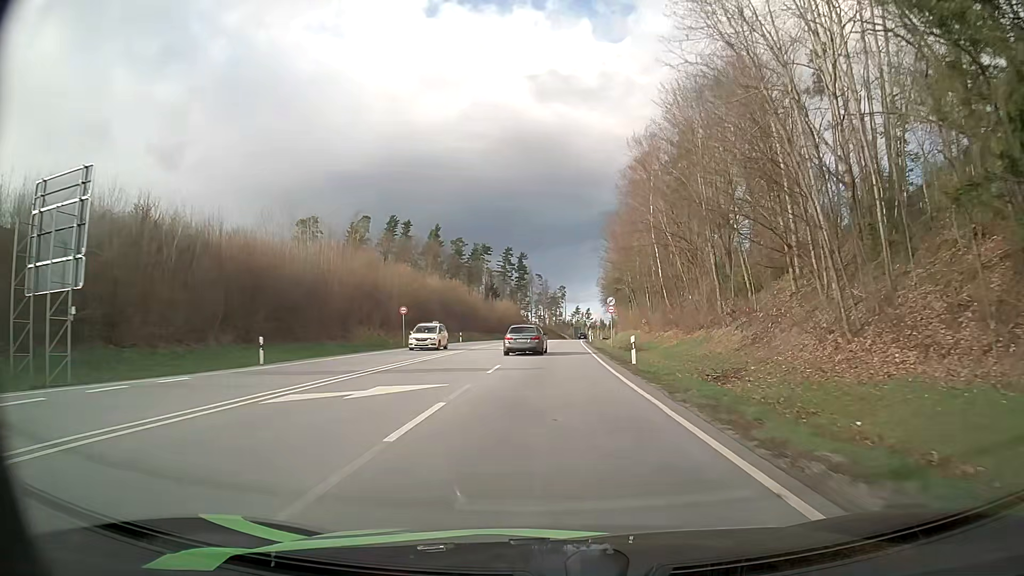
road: primary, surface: asphalt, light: Day
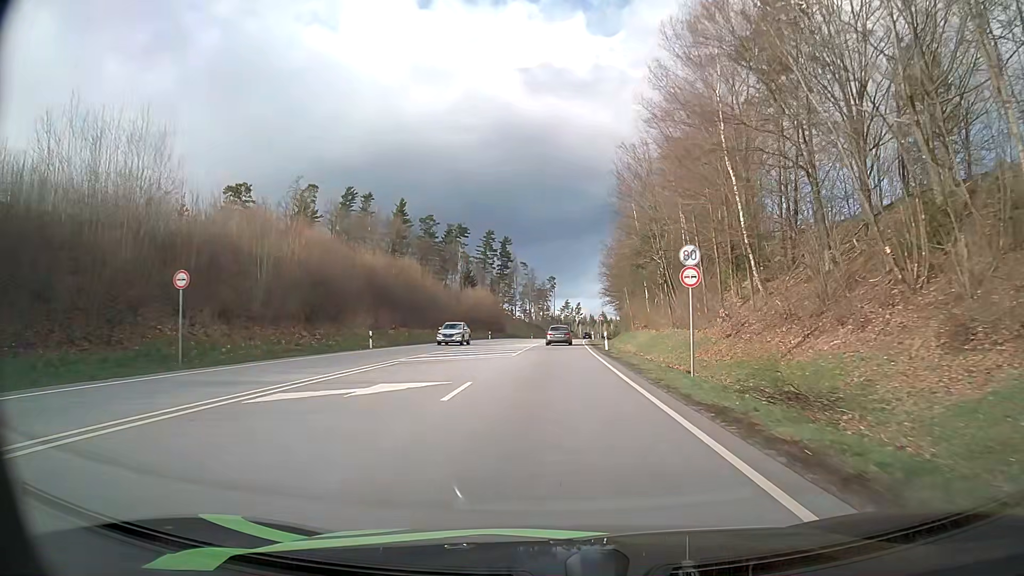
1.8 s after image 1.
(+0.4, +32.2) m; +1°
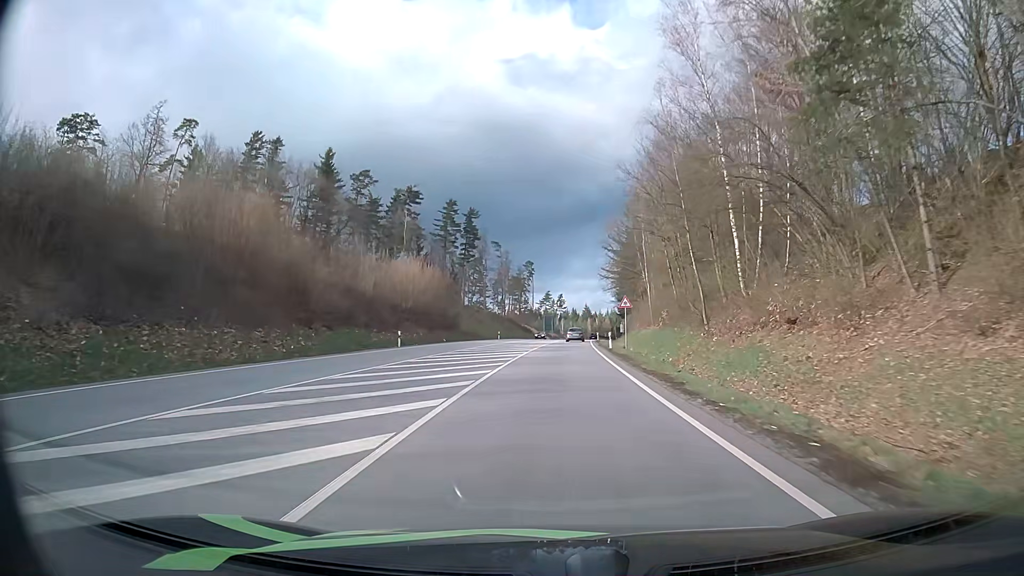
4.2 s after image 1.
(+0.4, +45.6) m; +2°
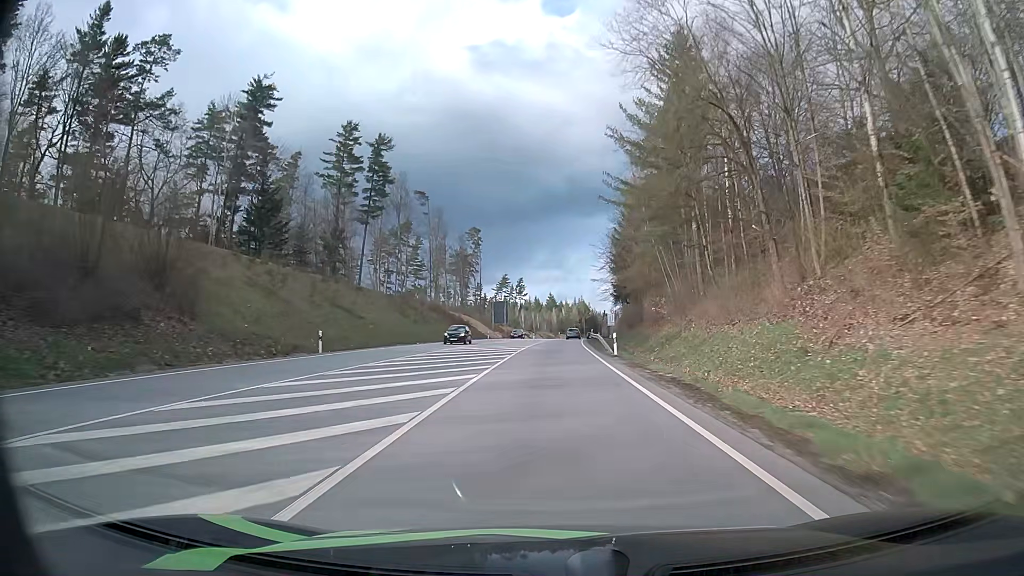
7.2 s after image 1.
(+2.0, +62.8) m; +3°
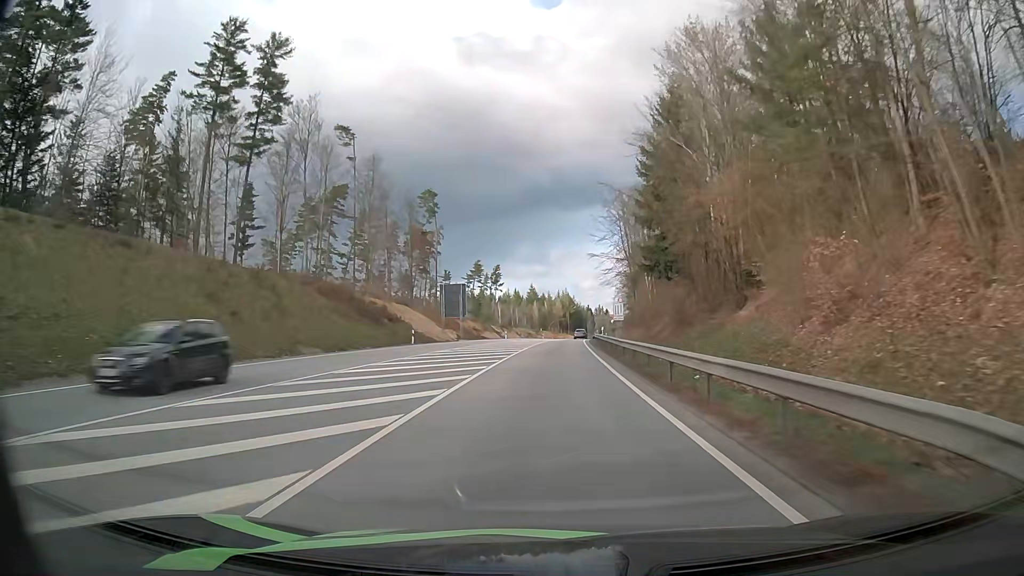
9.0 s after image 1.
(+0.6, +40.8) m; +1°
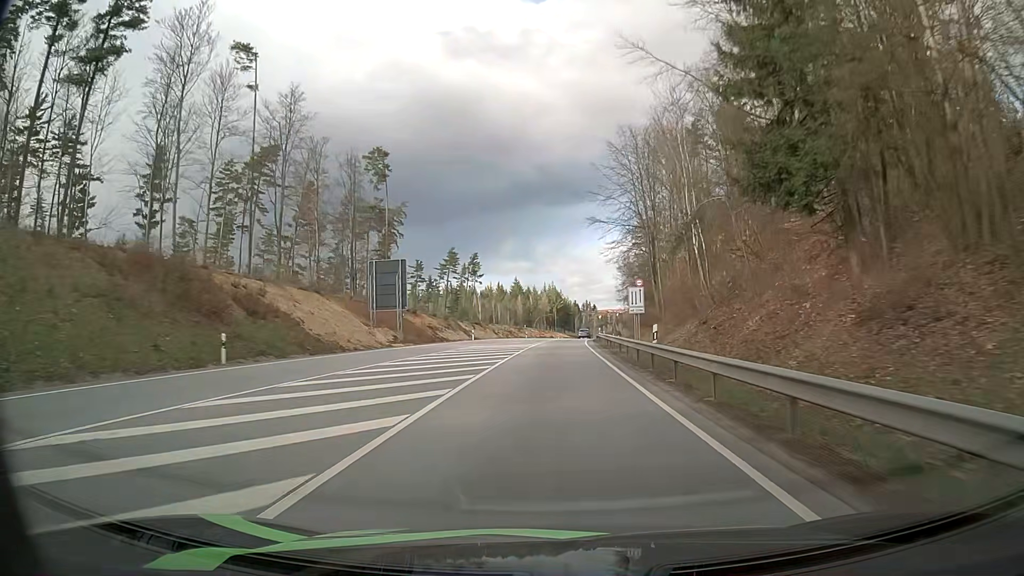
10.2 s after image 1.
(+0.3, +28.4) m; +1°
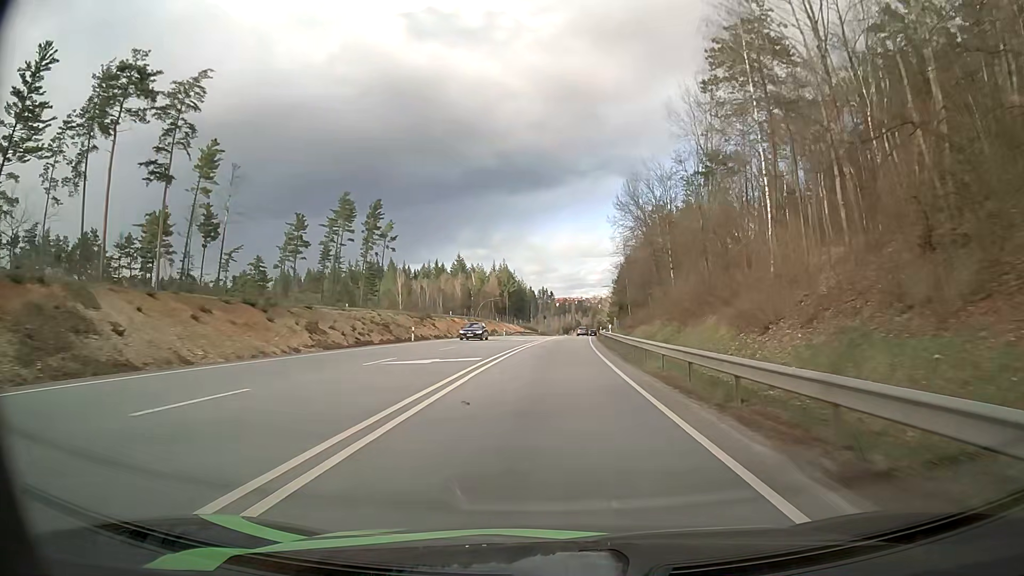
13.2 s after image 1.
(+2.5, +73.6) m; +4°
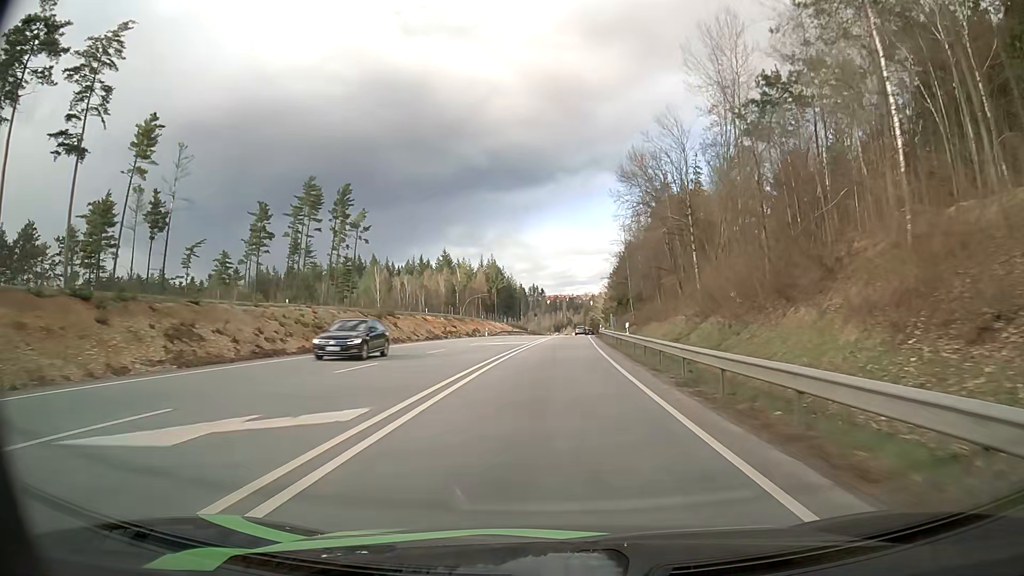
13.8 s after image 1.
(+0.1, +14.9) m; +1°
(0, +10) (0, +20) (0, +30) (+1, +40) (+1, +50) (+2, +60) (+2, +70) (+3, +80) (+4, +90) (+4, +100) m
